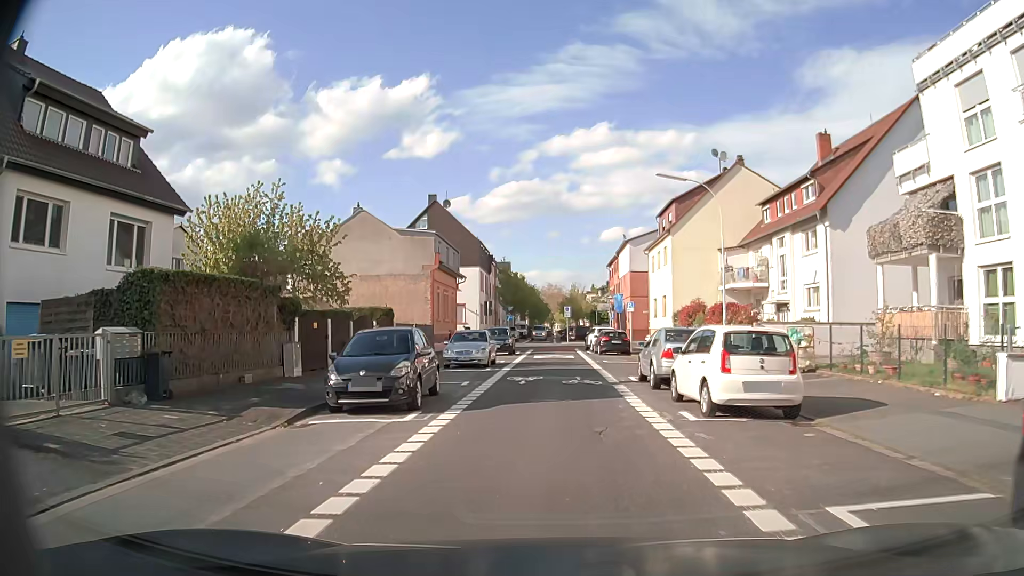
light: Day
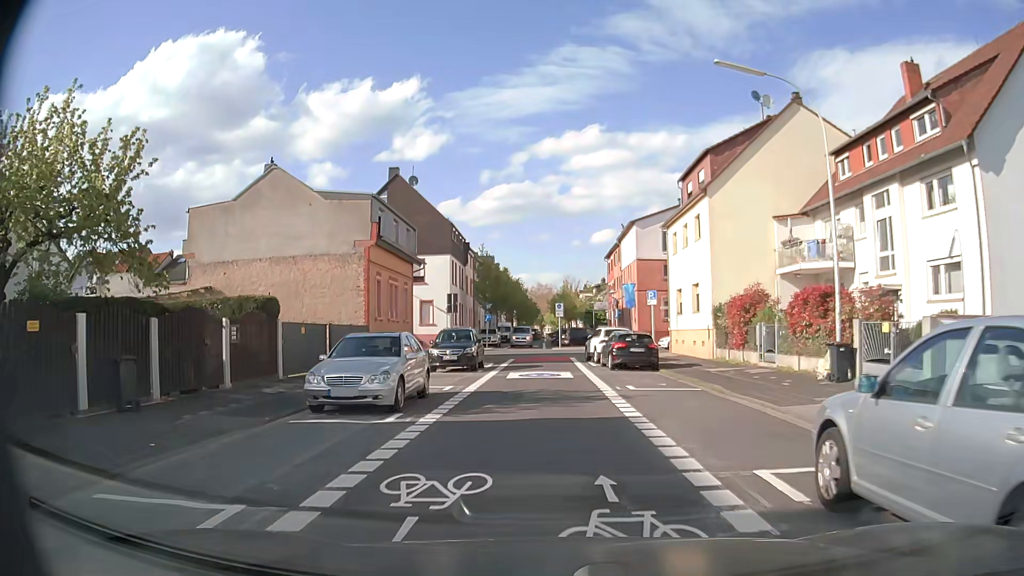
(+0.1, +13.2) m; +1°
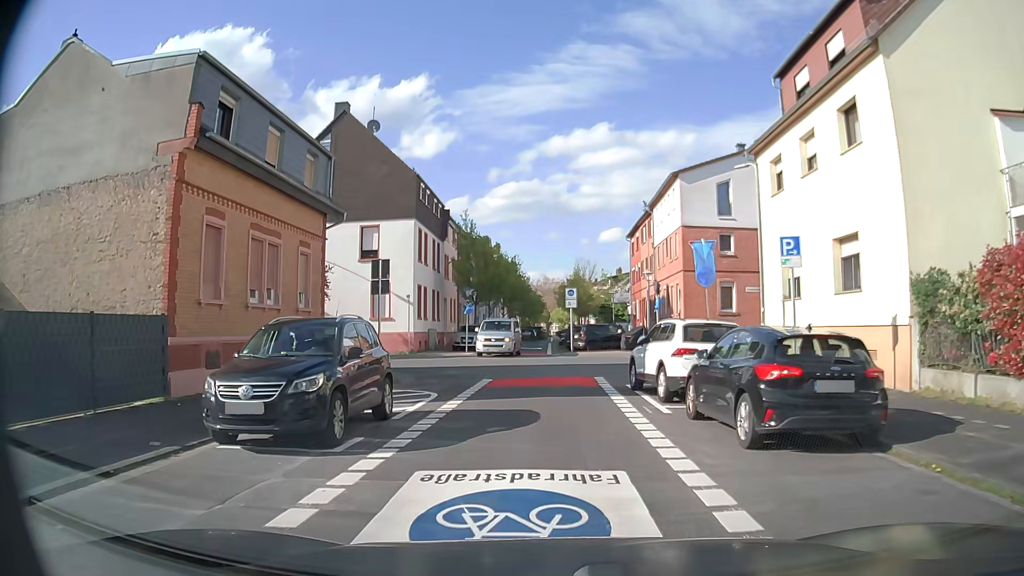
(-0.1, +16.8) m; -1°
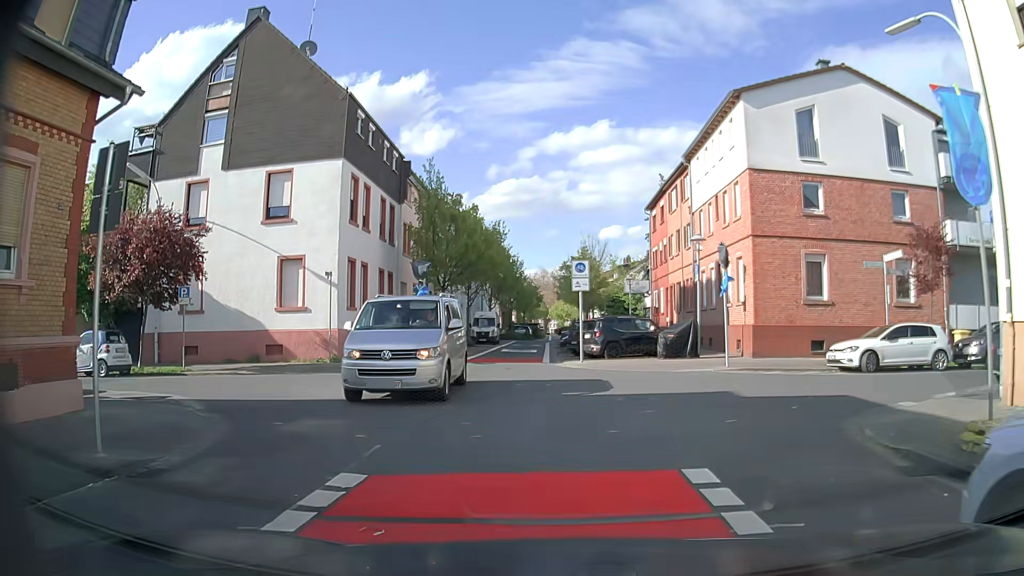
(-0.1, +13.4) m; -1°
